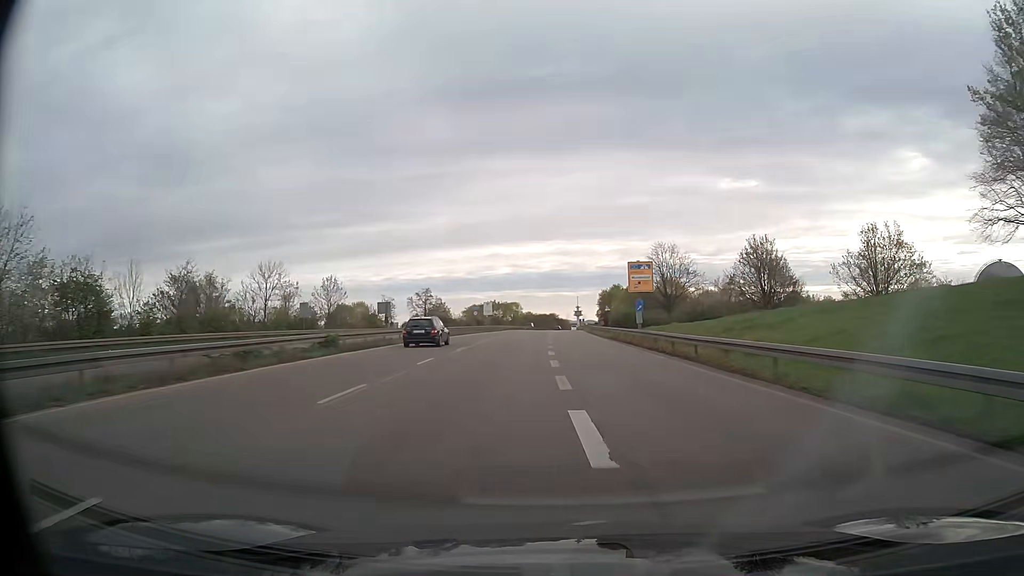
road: trunk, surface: asphalt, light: Day
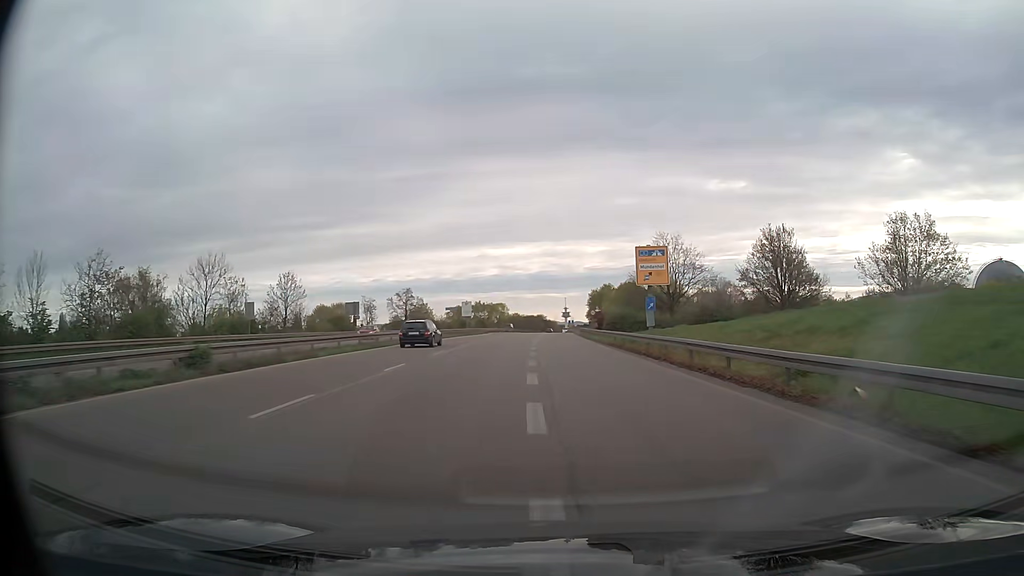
(+0.1, +10.4) m; +1°
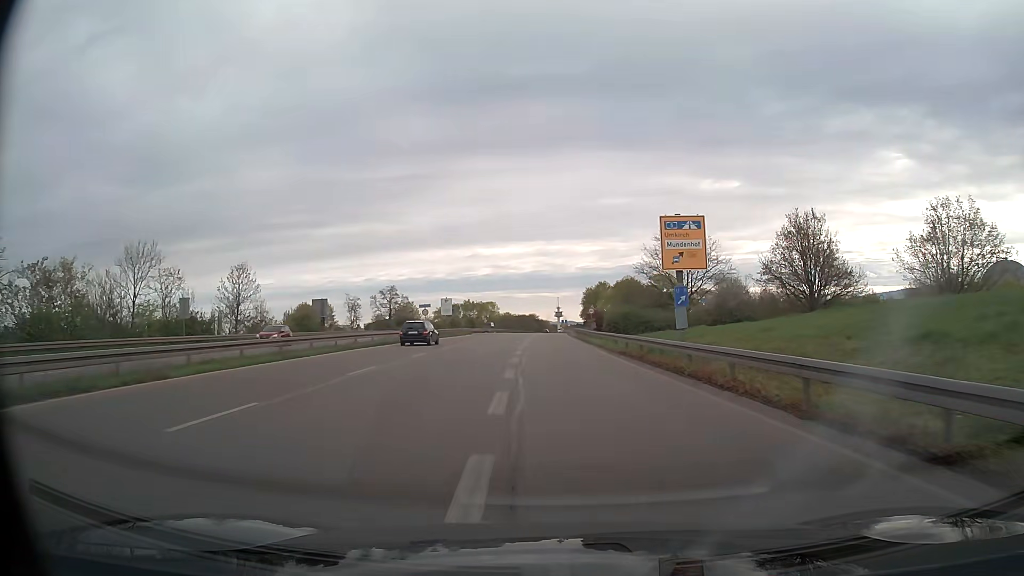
(+0.1, +10.3) m; 0°
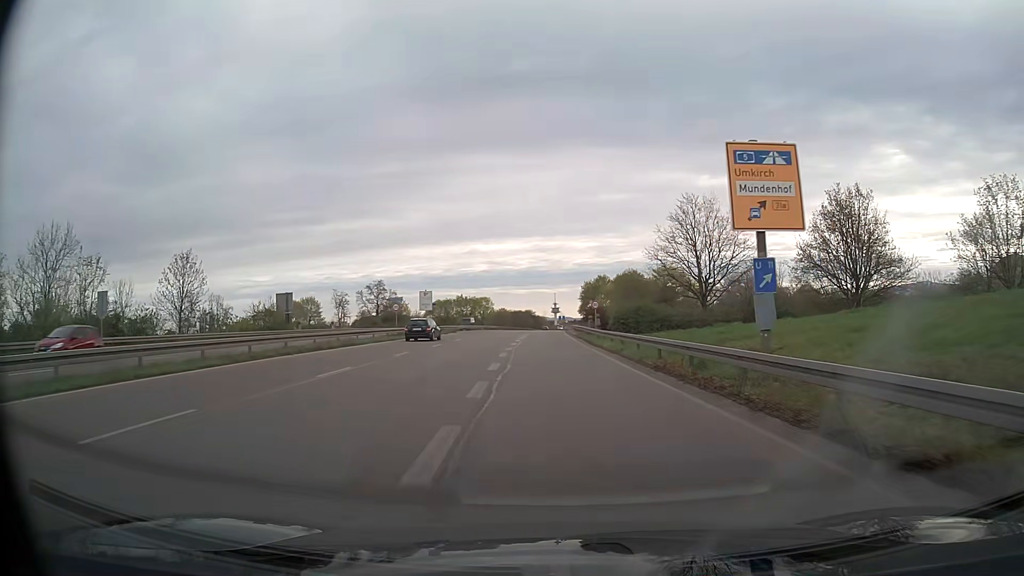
(+0.1, +10.2) m; +1°
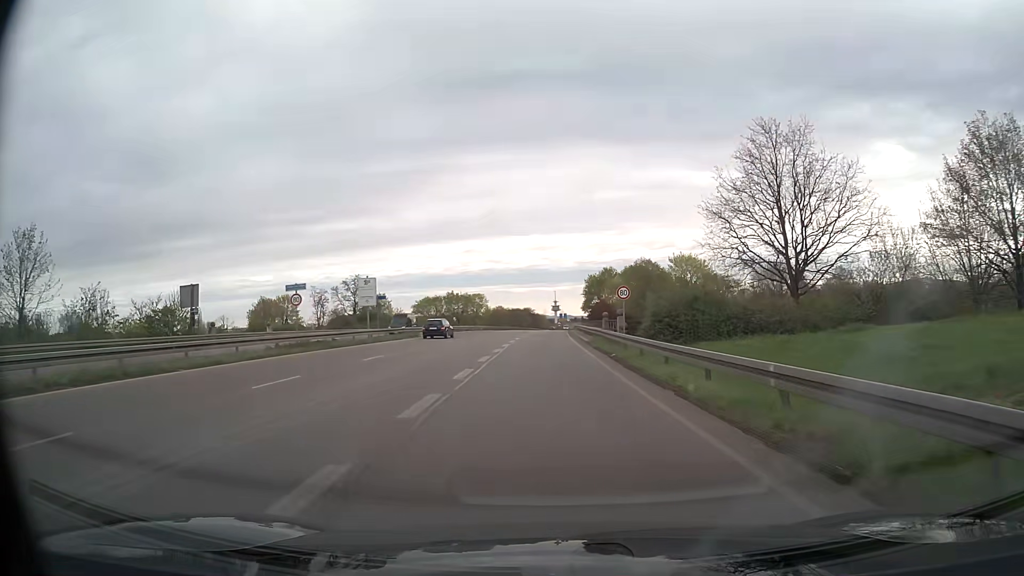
(0.0, +20.2) m; 0°
